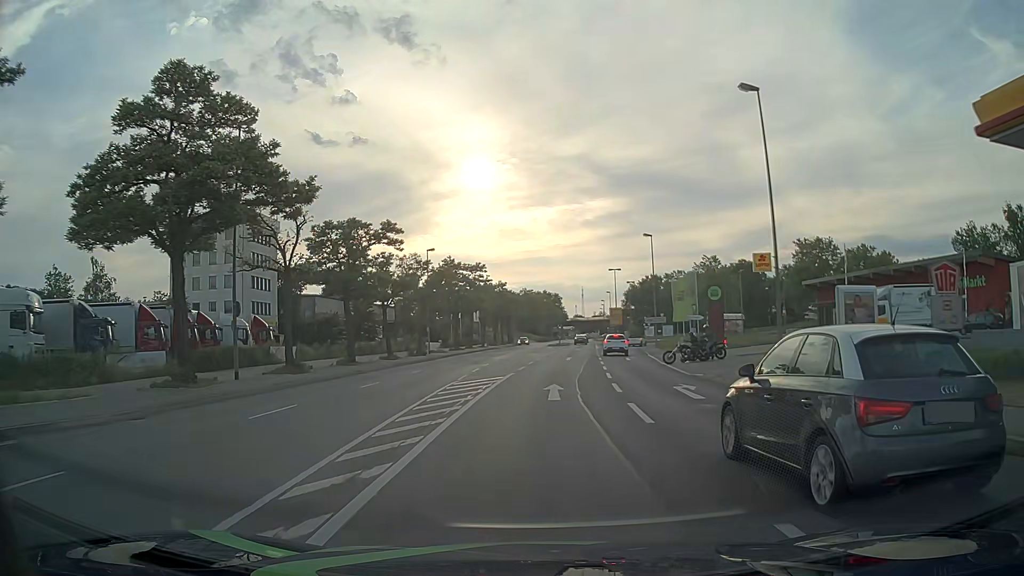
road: primary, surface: asphalt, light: Day
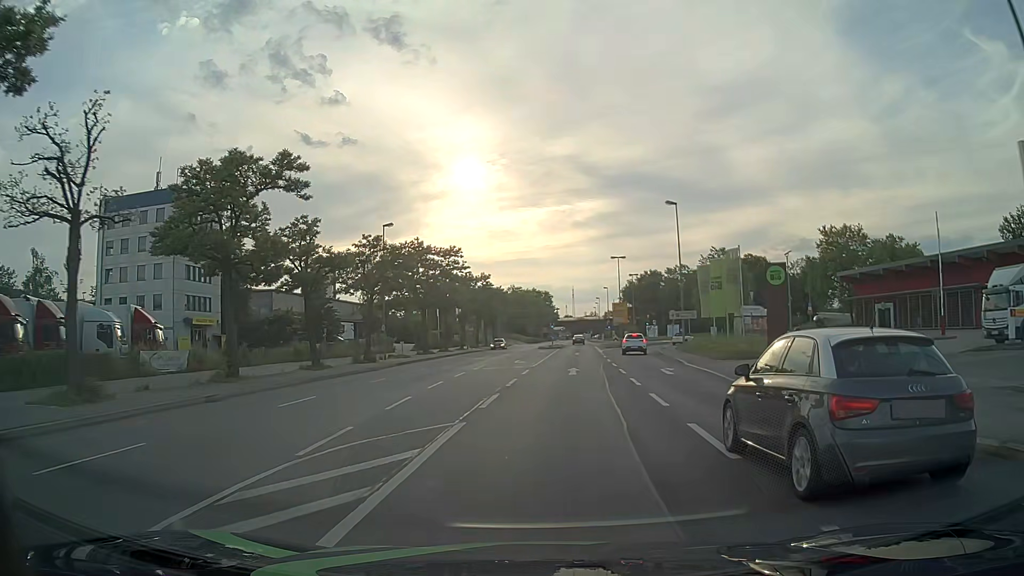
(+0.1, +15.2) m; +1°
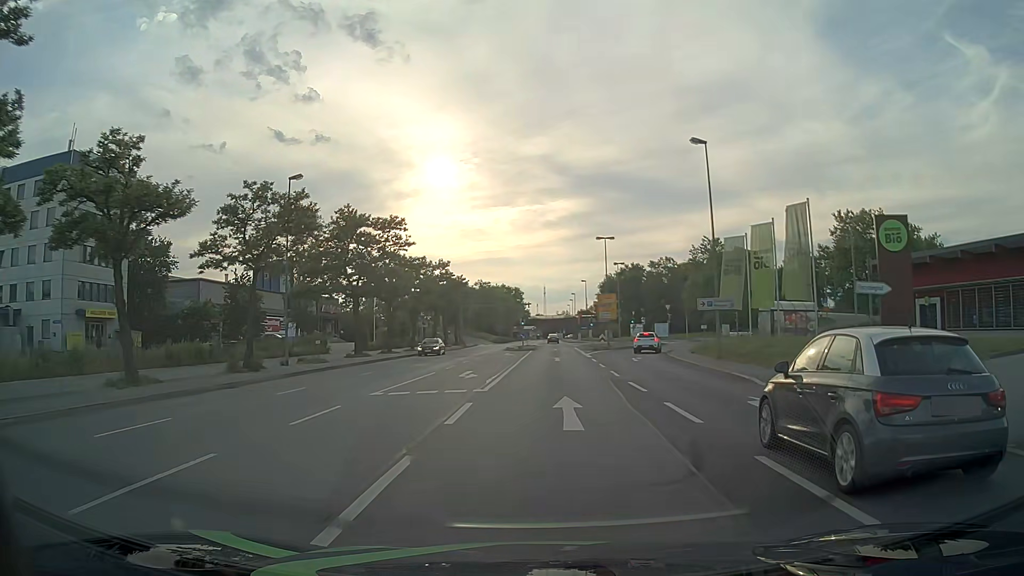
(+0.3, +15.2) m; +3°
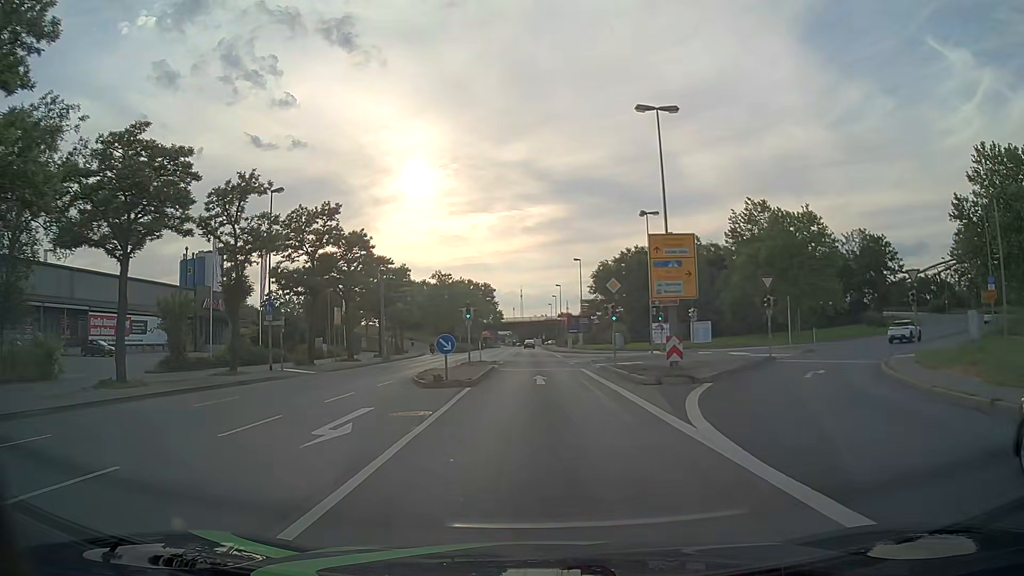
(+0.8, +37.9) m; +2°
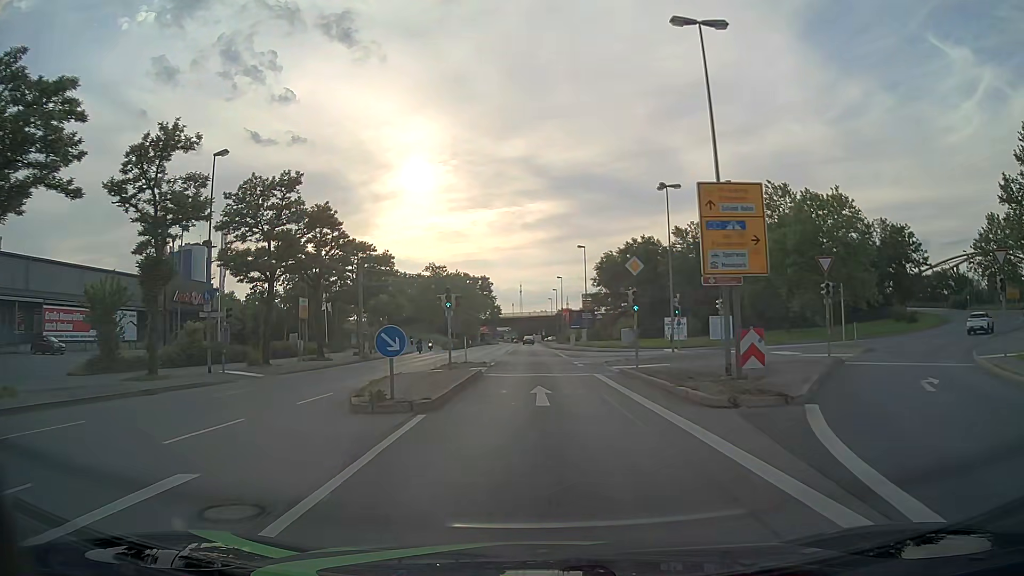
(0.0, +7.6) m; 0°
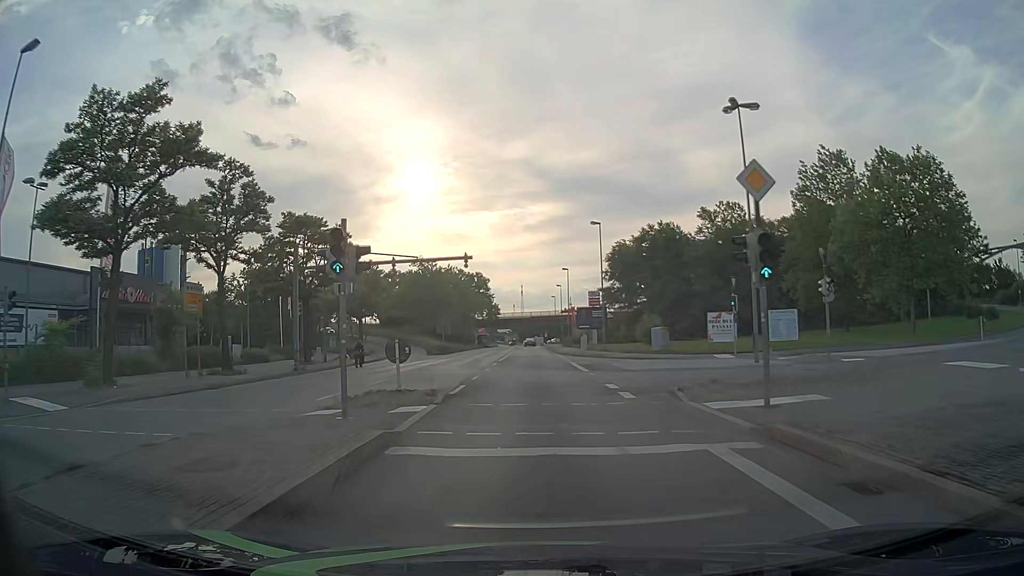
(-0.1, +15.2) m; 0°
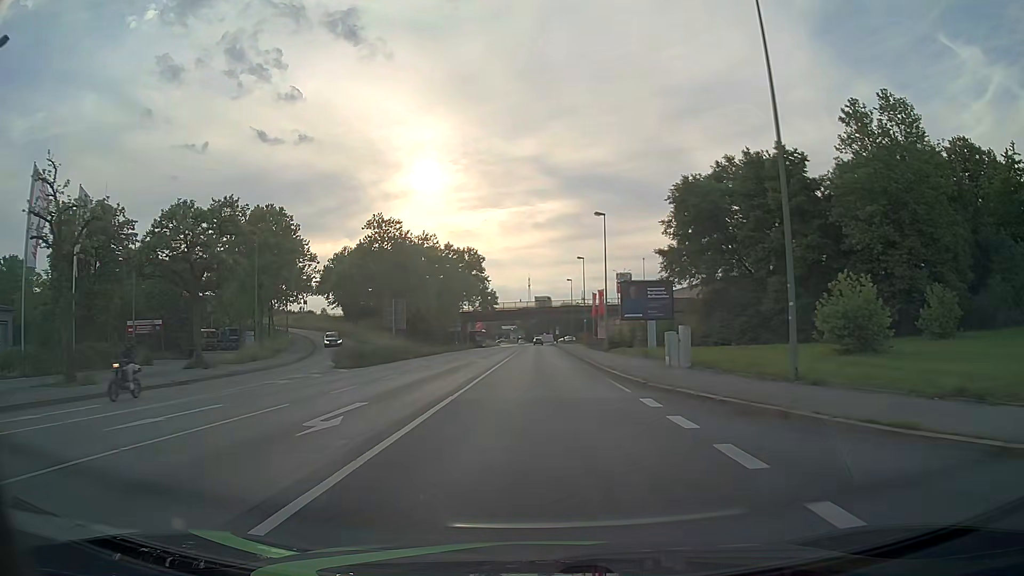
(-0.4, +38.0) m; -1°
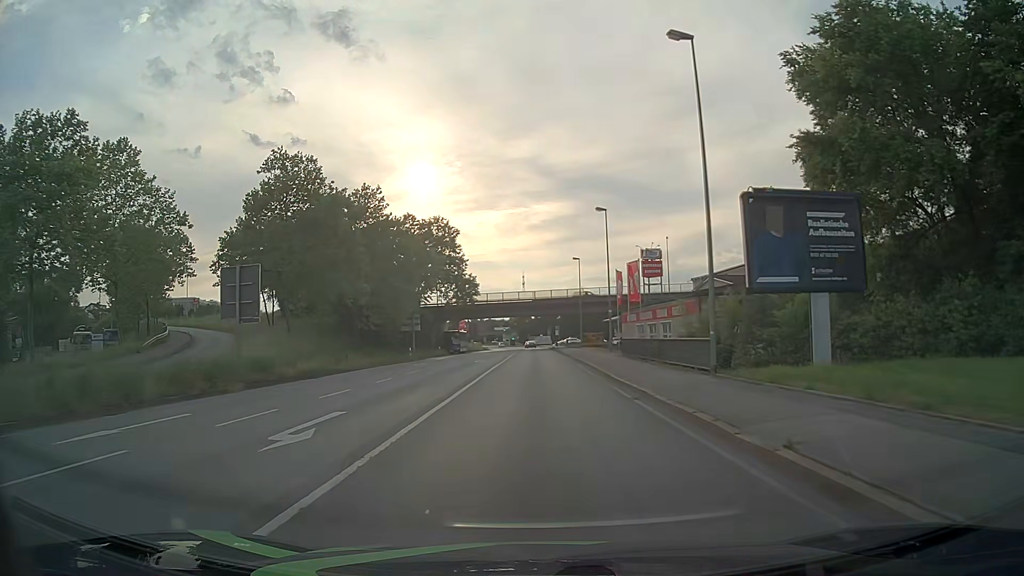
(+0.1, +30.5) m; 0°
(0, +10) (0, +20) (0, +30) (0, +40) (0, +50) (0, +60) (0, +70) (0, +80) (0, +90) (0, +100) m
